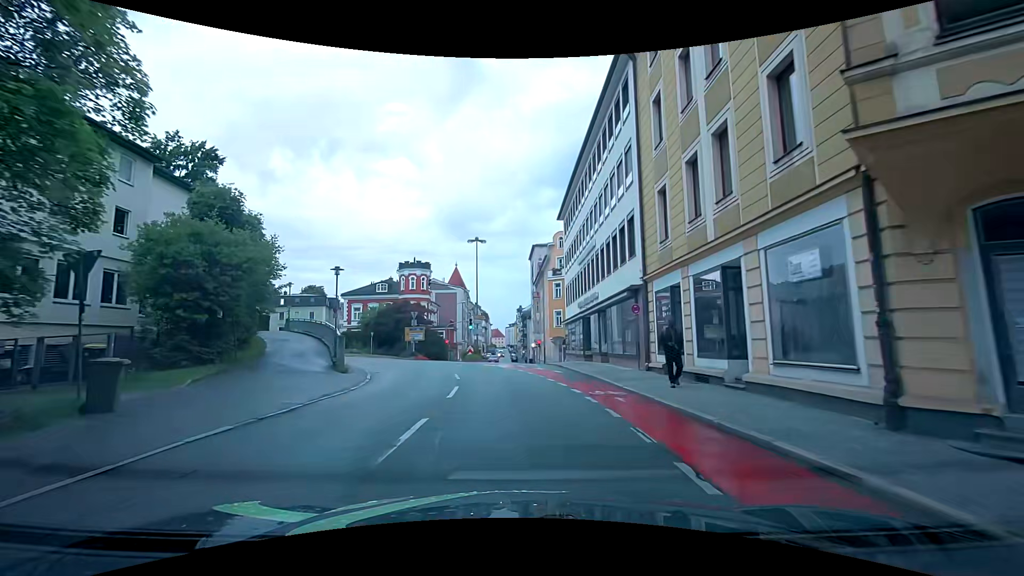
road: tertiary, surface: asphalt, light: Day
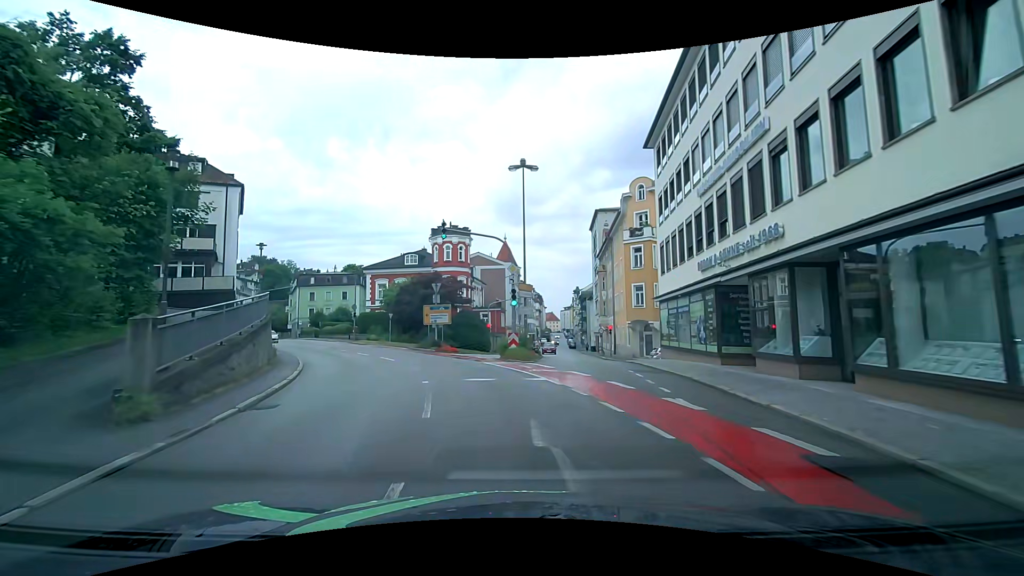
(-0.9, +15.7) m; -6°
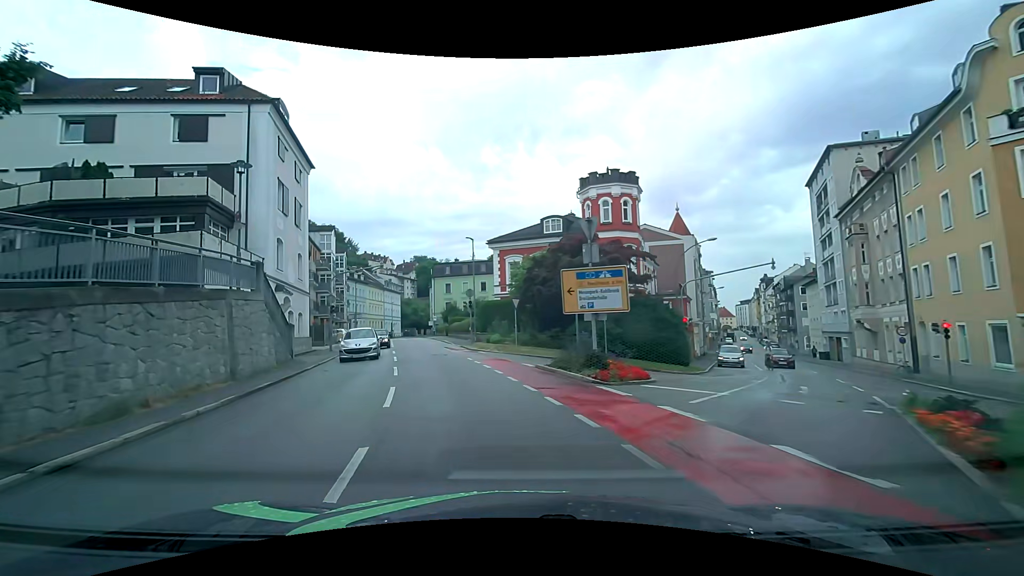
(-3.1, +20.1) m; -19°
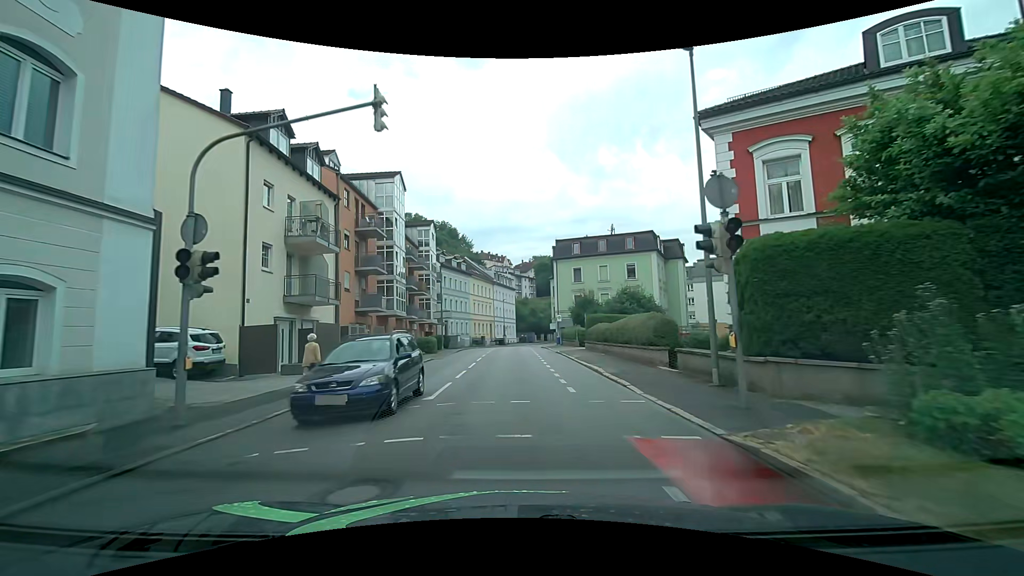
(-4.5, +26.9) m; -14°
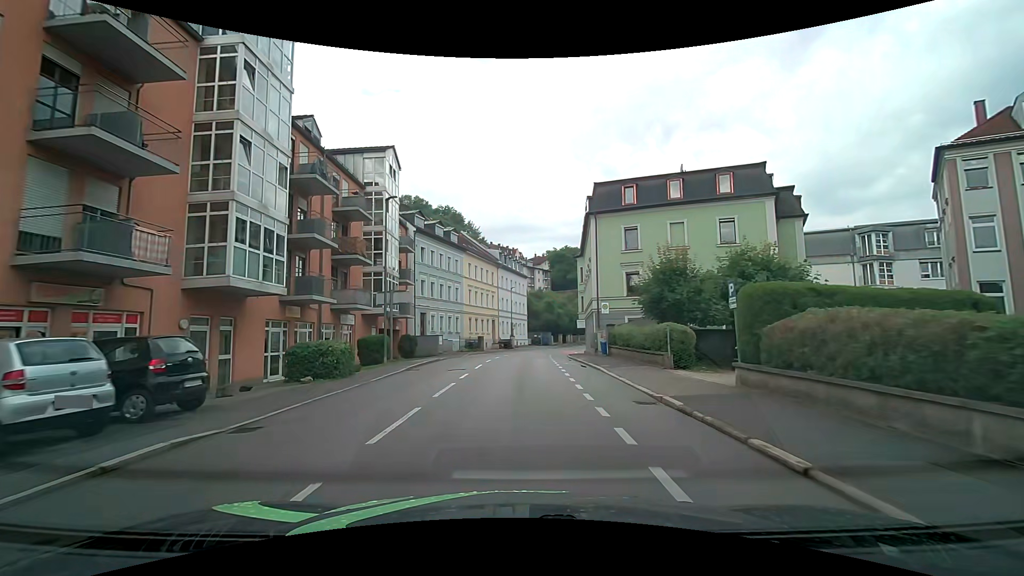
(-0.1, +23.1) m; -1°
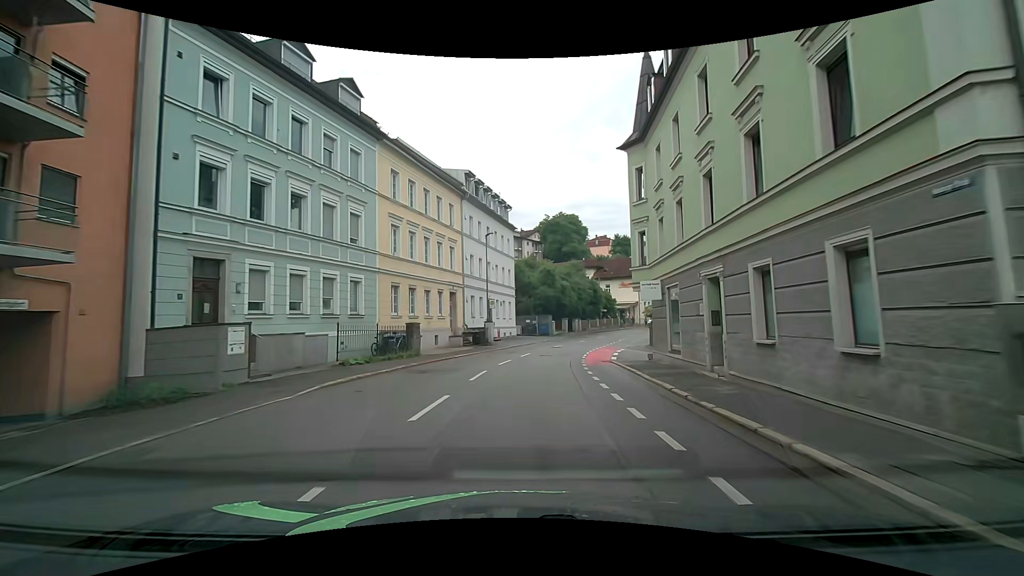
(+0.3, +30.6) m; +1°
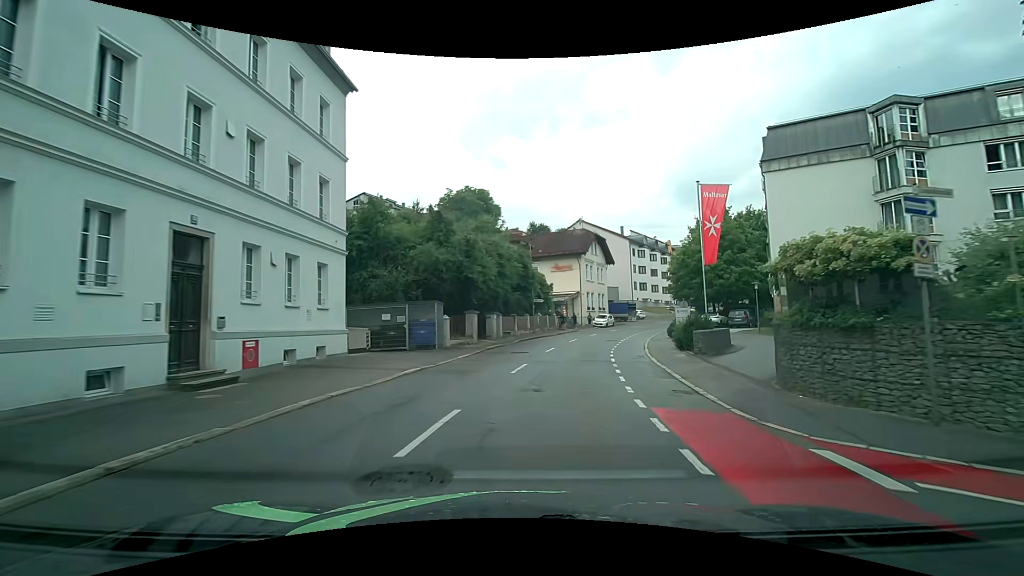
(+2.4, +30.6) m; +11°
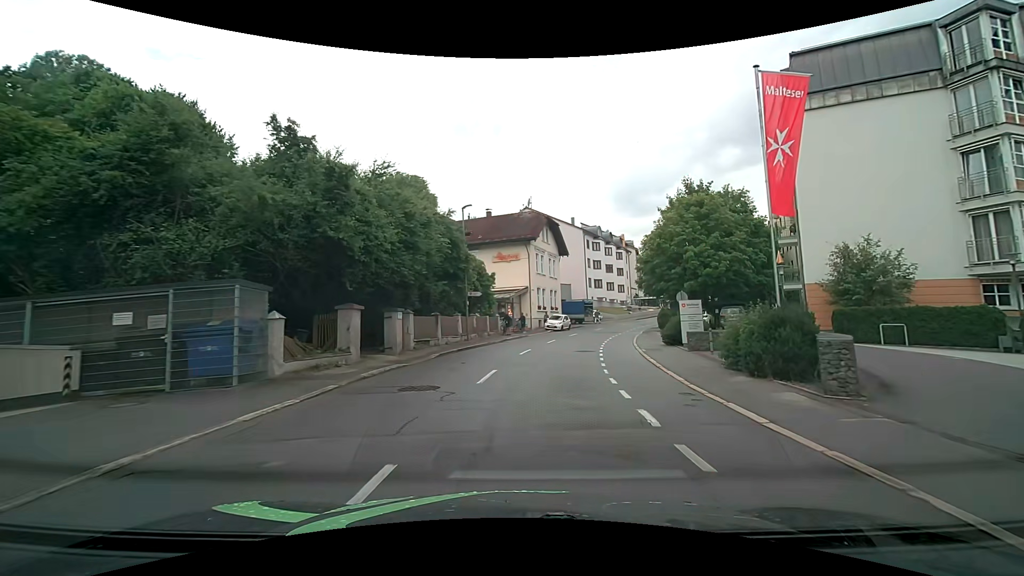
(+0.8, +12.1) m; +6°
(0, +10) (+1, +20) (+3, +30) (+6, +39) (+10, +49) (+14, +58) (+20, +66) (+26, +74) (+32, +82) (+36, +91) m
